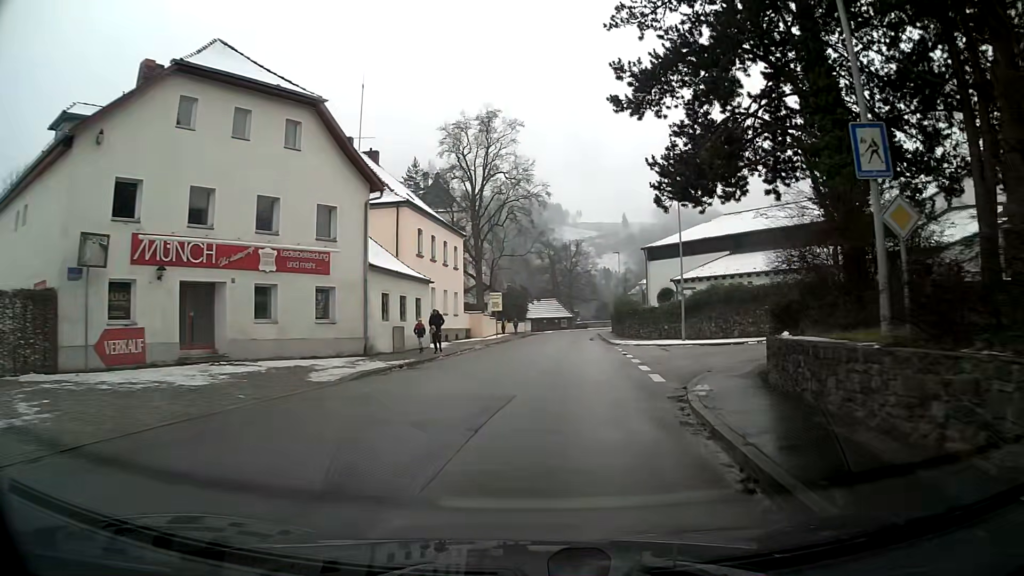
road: primary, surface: asphalt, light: Day
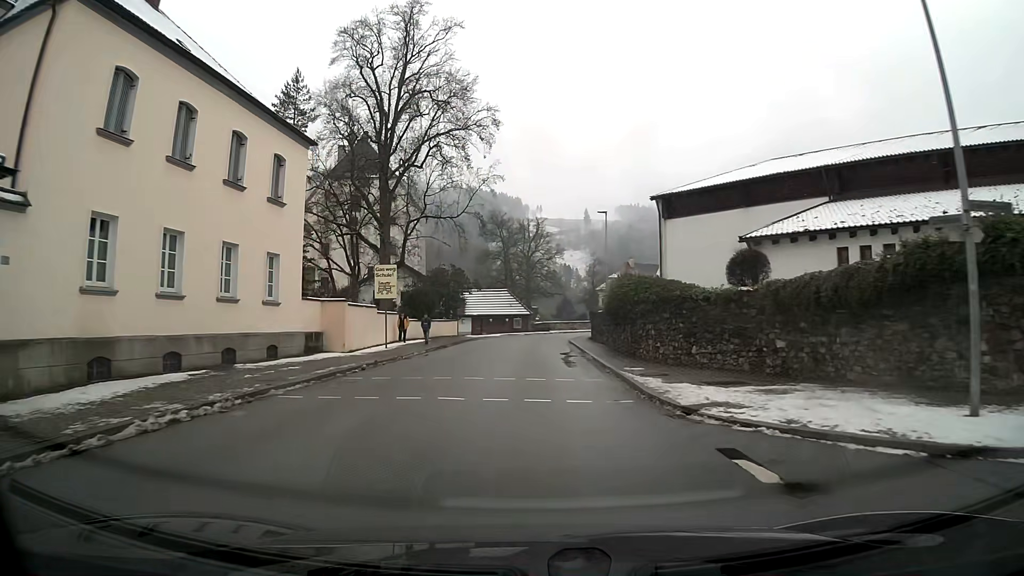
(+0.8, +27.1) m; +2°
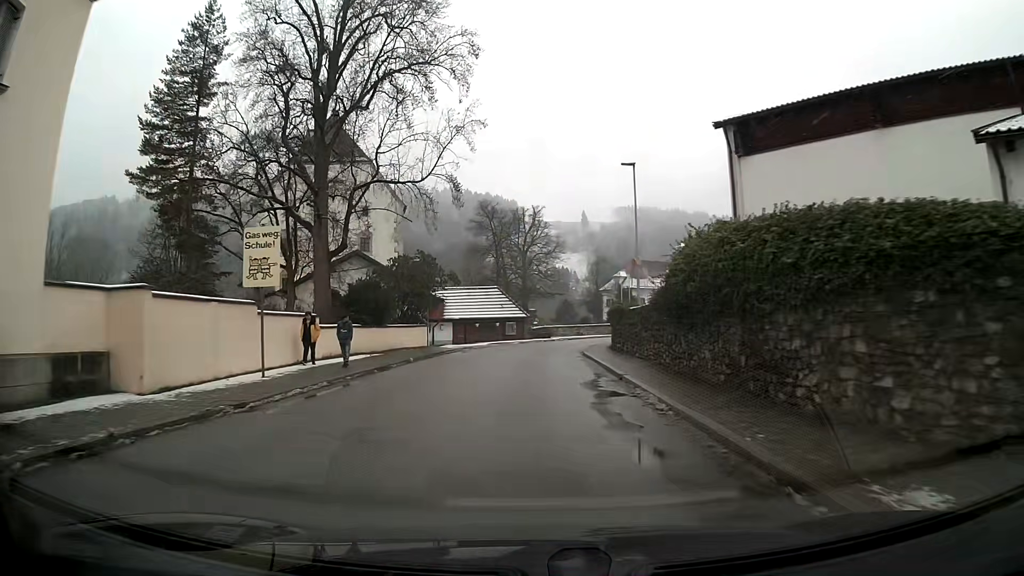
(0.0, +14.2) m; 0°
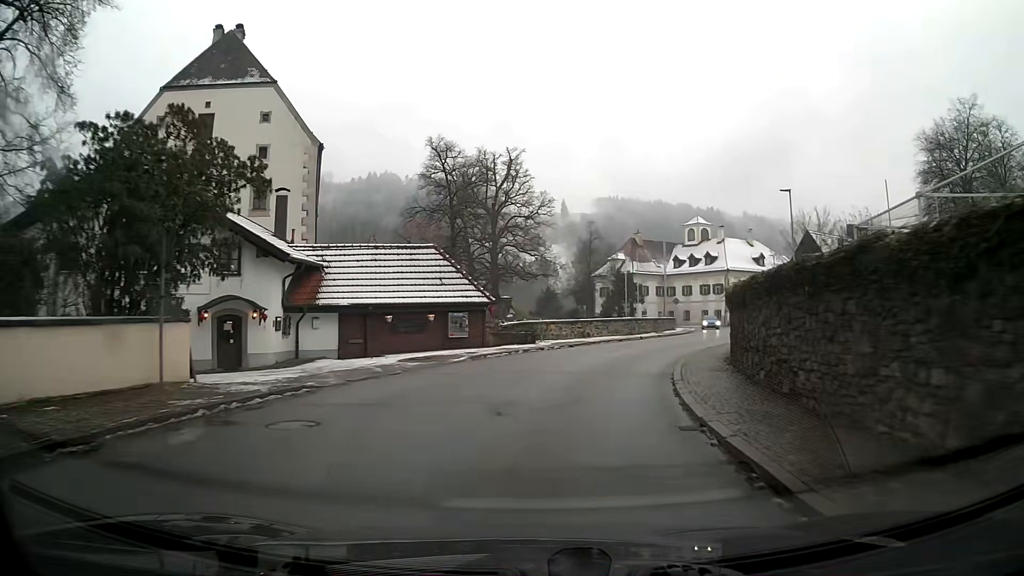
(+0.3, +27.5) m; +2°
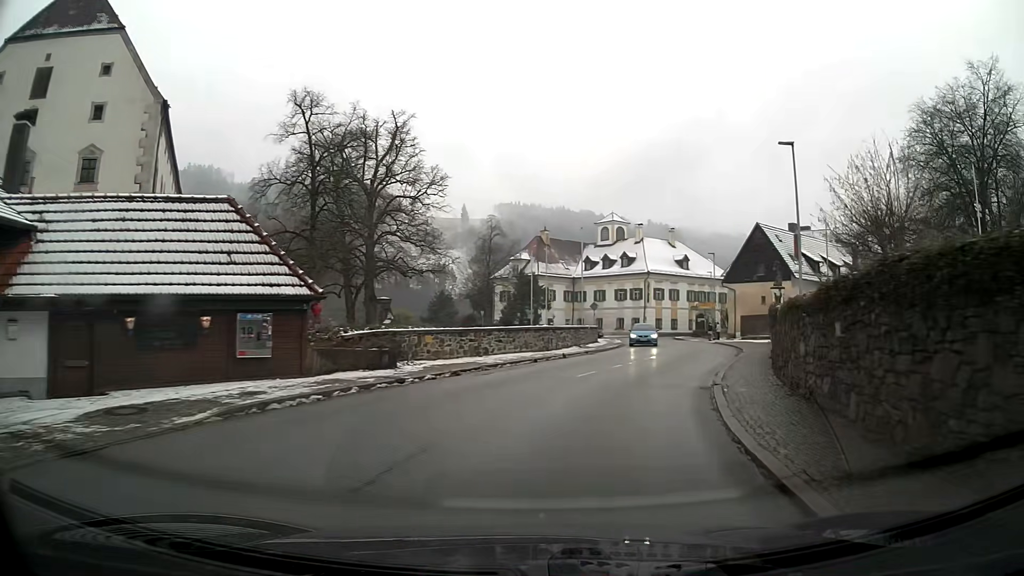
(+1.2, +12.9) m; +11°
(+1, +10) (+3, +20) (+6, +29) (+8, +39) (+9, +49) (+9, +59) (+10, +69) (+13, +79) (+19, +86) (+26, +93) m
